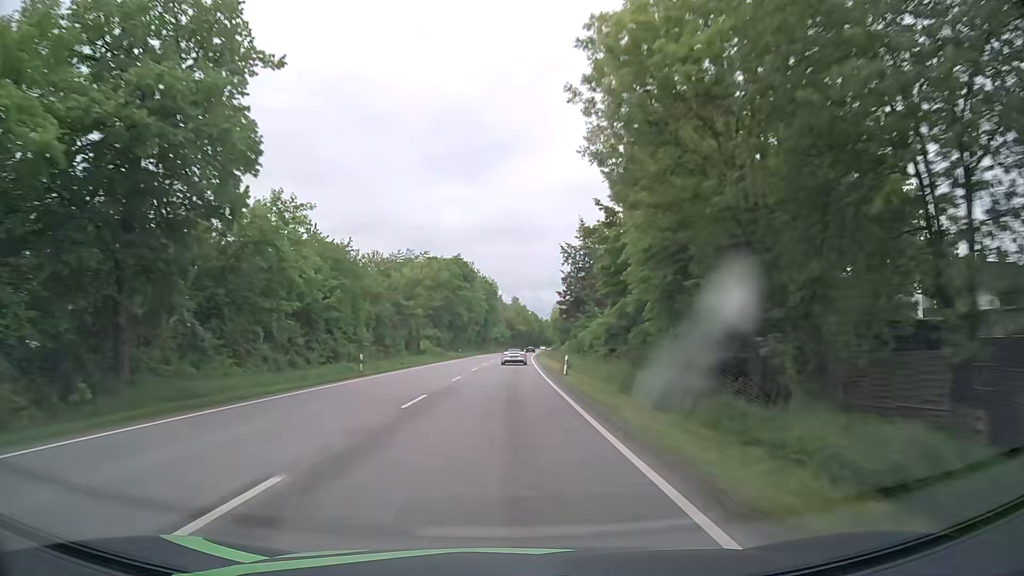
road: primary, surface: asphalt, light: Day
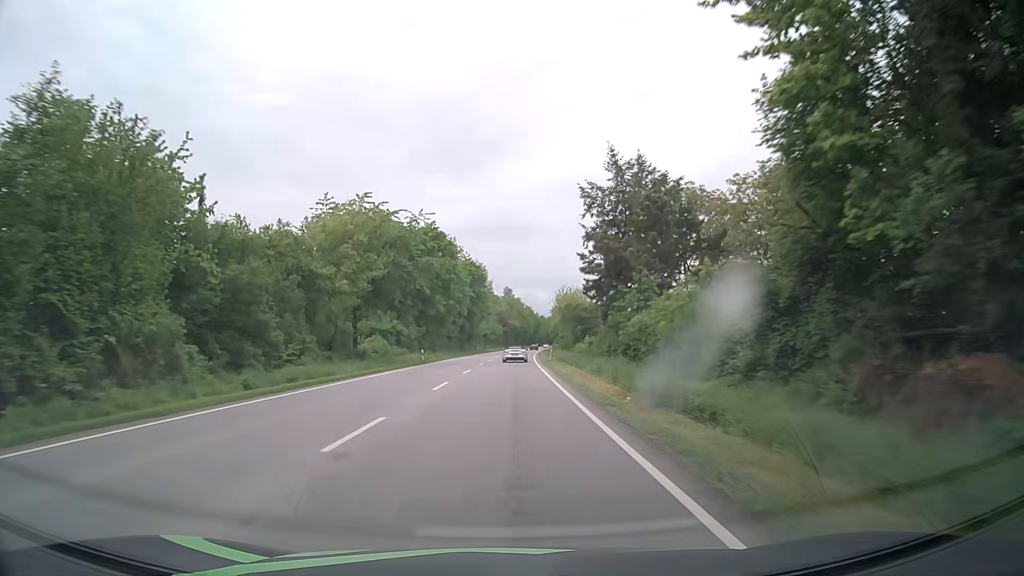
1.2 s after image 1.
(+0.1, +30.2) m; 0°
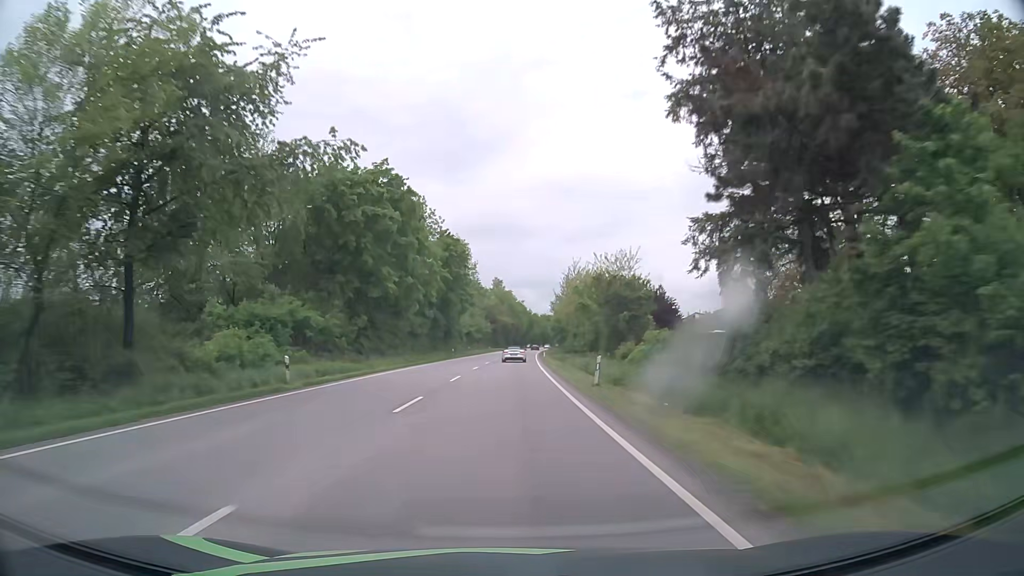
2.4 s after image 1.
(+0.3, +30.7) m; +1°
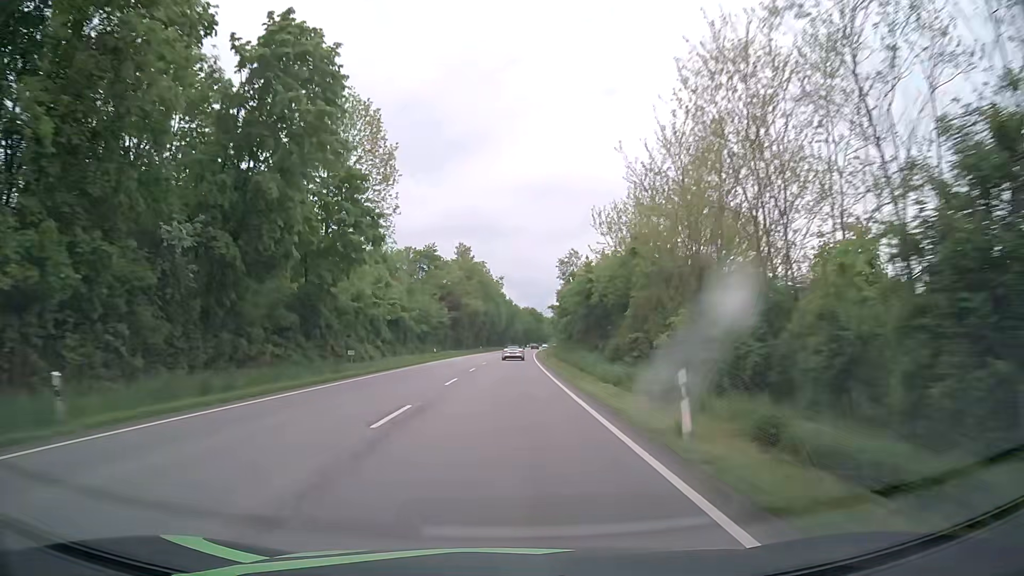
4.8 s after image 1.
(+1.2, +62.2) m; +2°
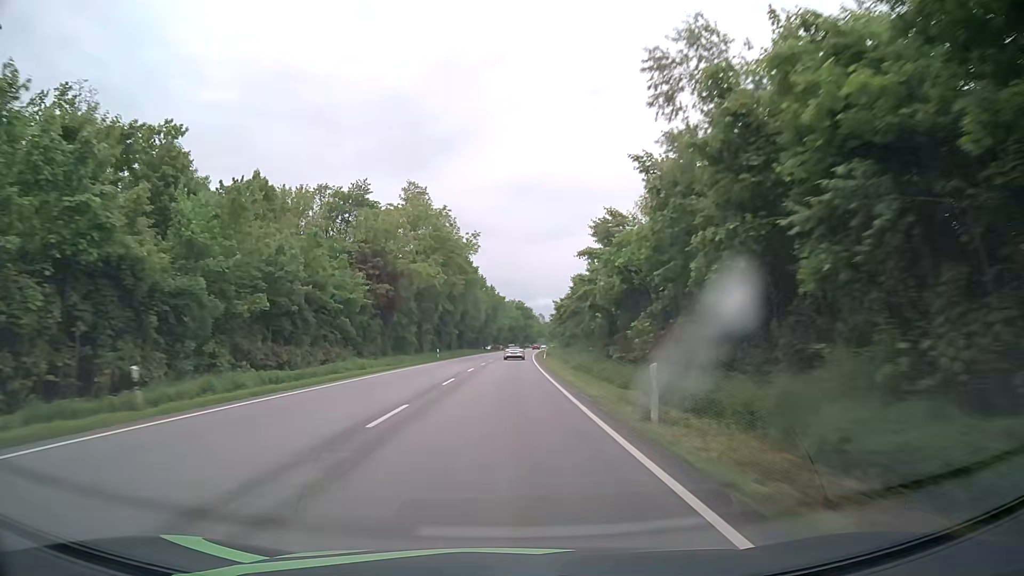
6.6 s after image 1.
(+0.5, +47.0) m; +2°
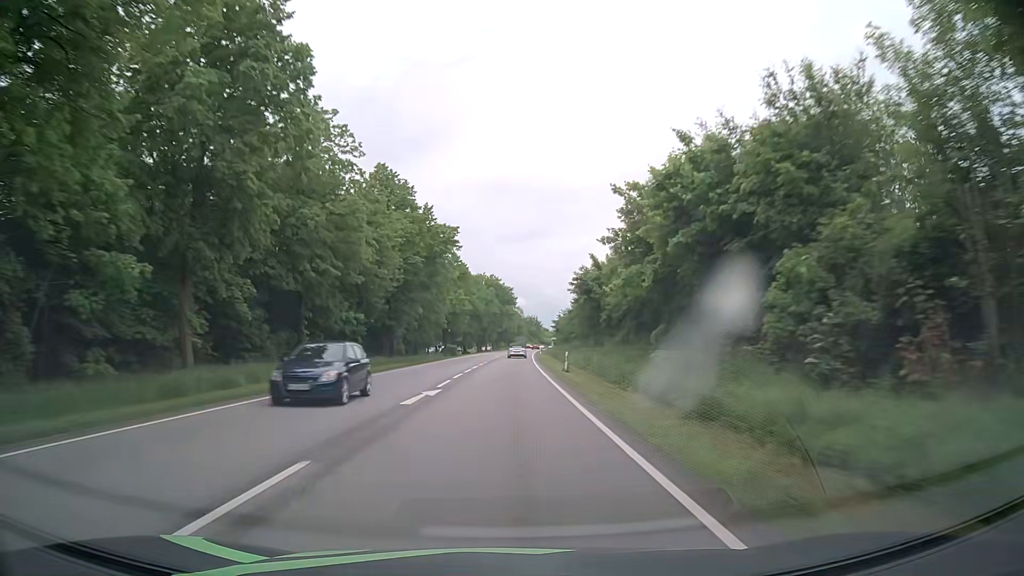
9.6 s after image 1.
(+1.3, +78.8) m; +3°
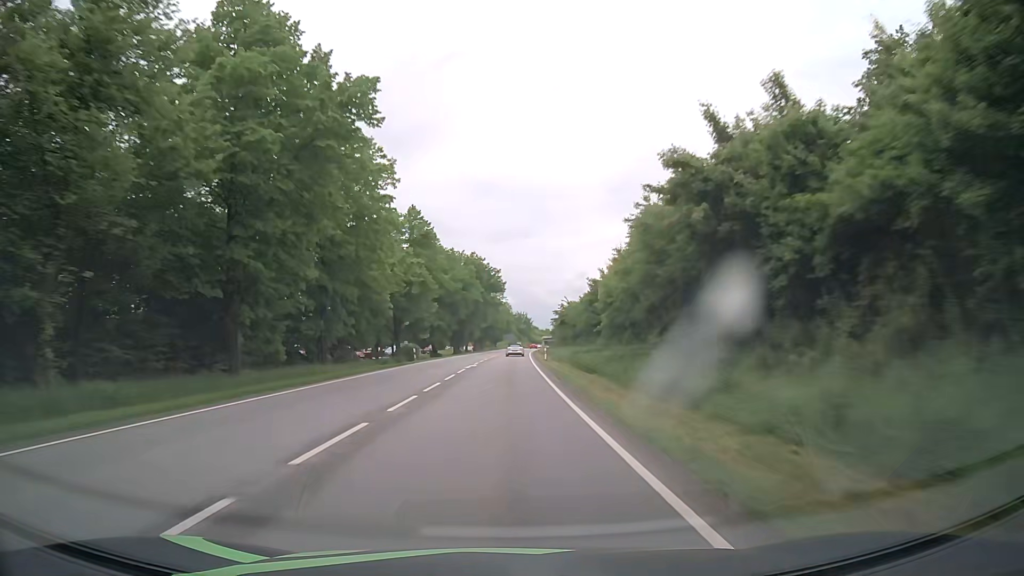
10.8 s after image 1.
(+0.1, +31.6) m; +1°
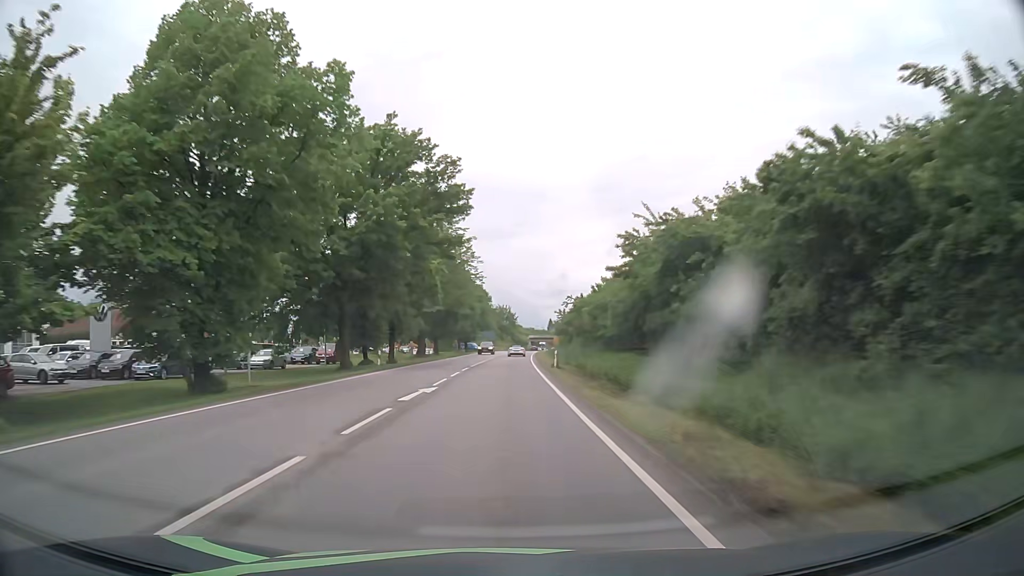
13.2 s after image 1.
(+0.3, +63.2) m; +1°
(0, +10) (0, +20) (0, +30) (0, +40) (0, +50) (+1, +60) (+1, +70) (+1, +80) (+2, +90) (+2, +100) m
